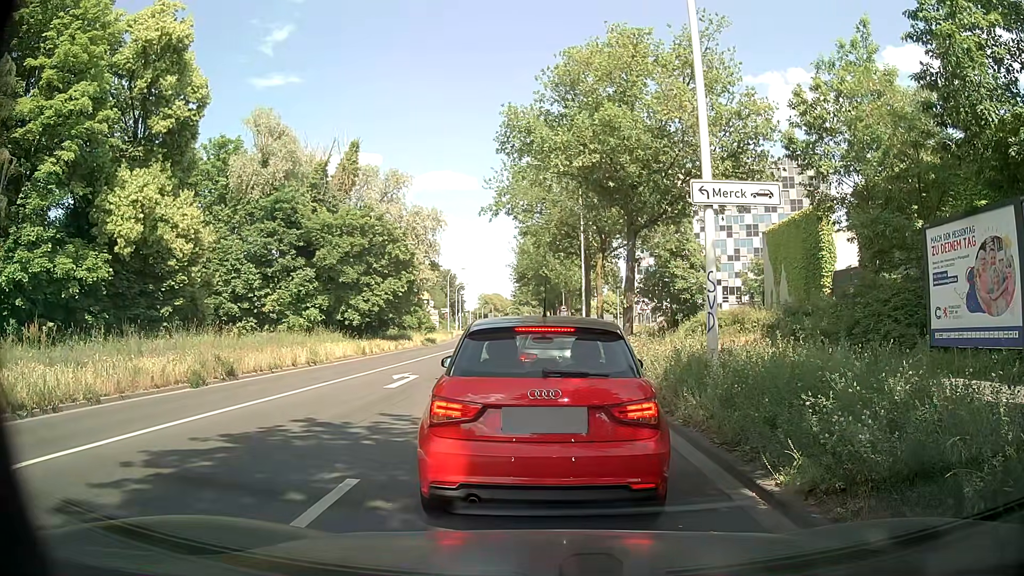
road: secondary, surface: asphalt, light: Day
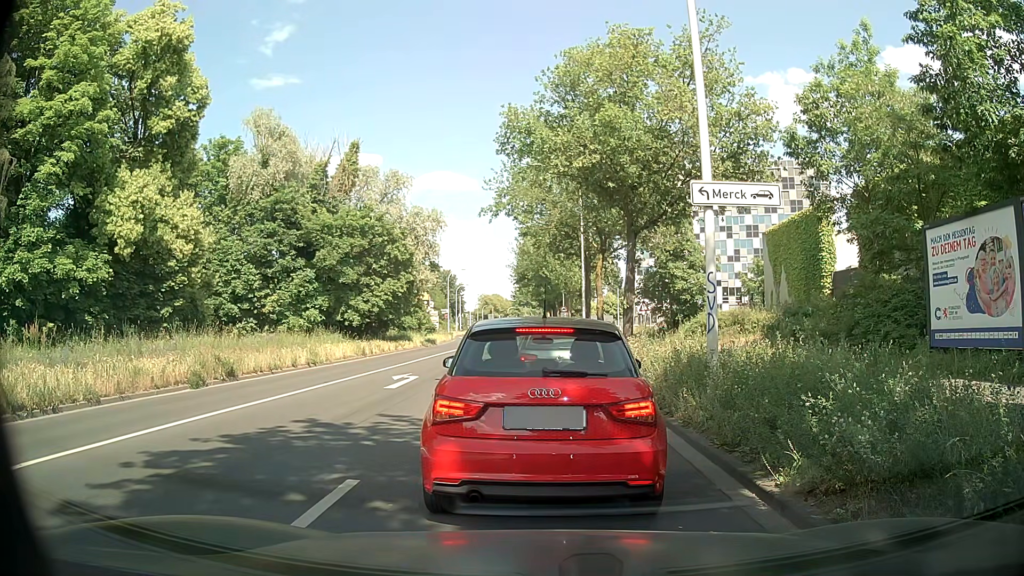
(0.0, +0.1) m; 0°
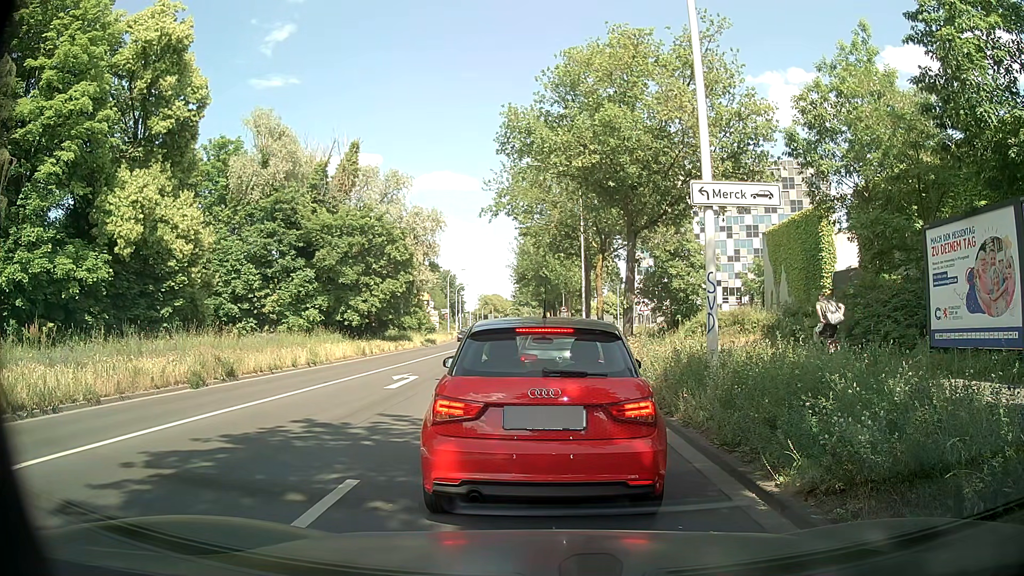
(0.0, 0.0) m; 0°
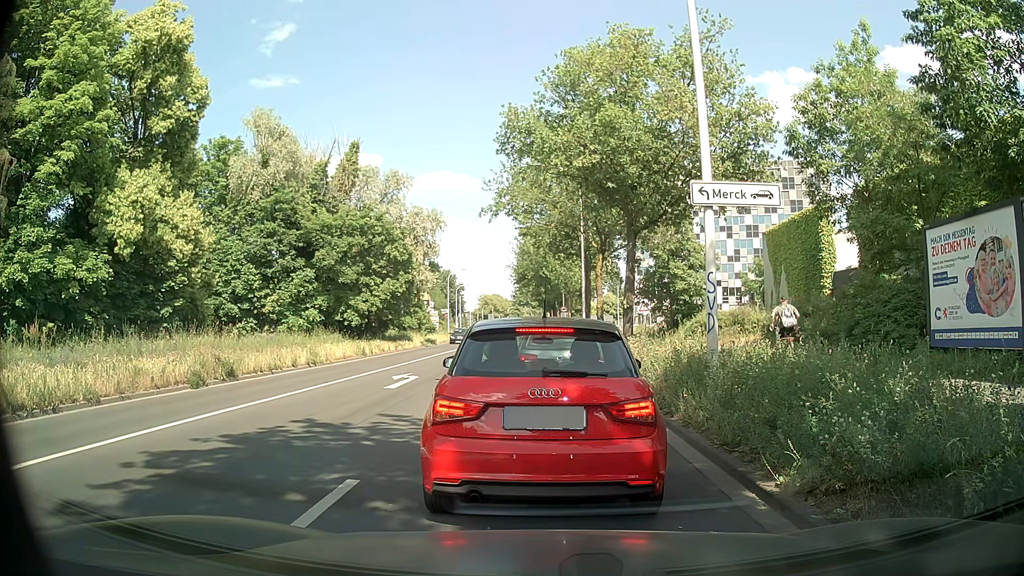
(0.0, 0.0) m; 0°
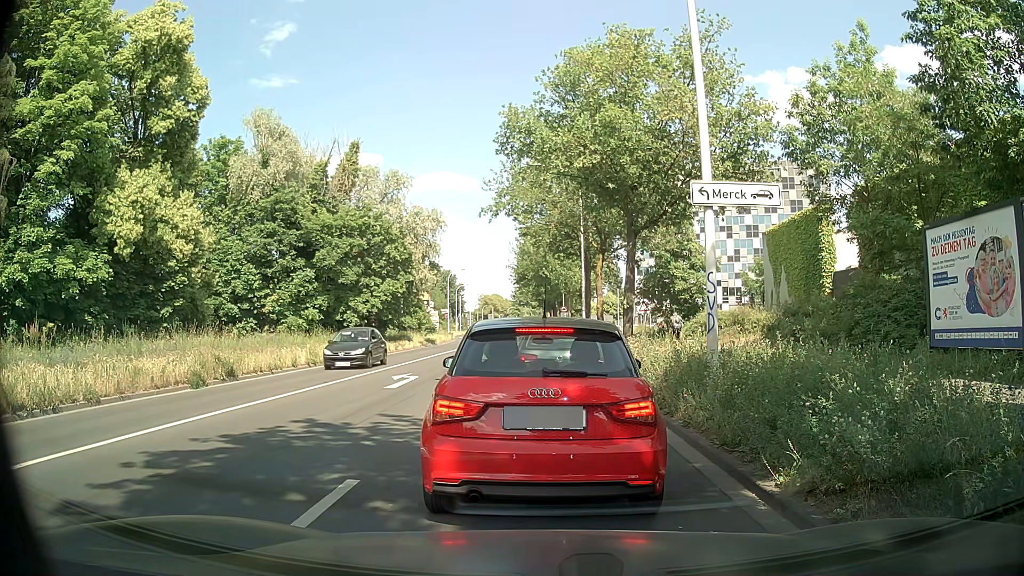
(0.0, 0.0) m; 0°
